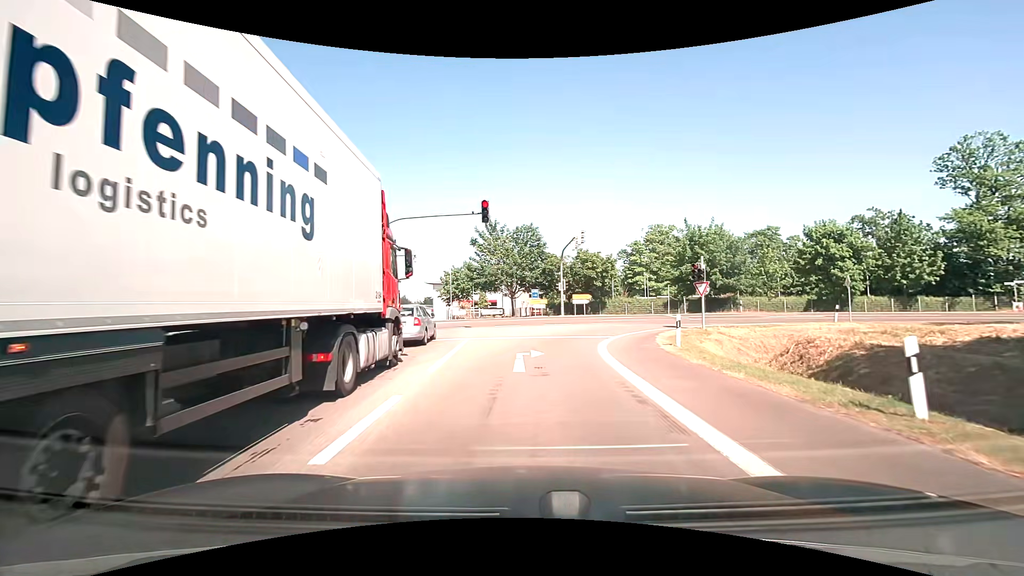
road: motorway_link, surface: asphalt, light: Day
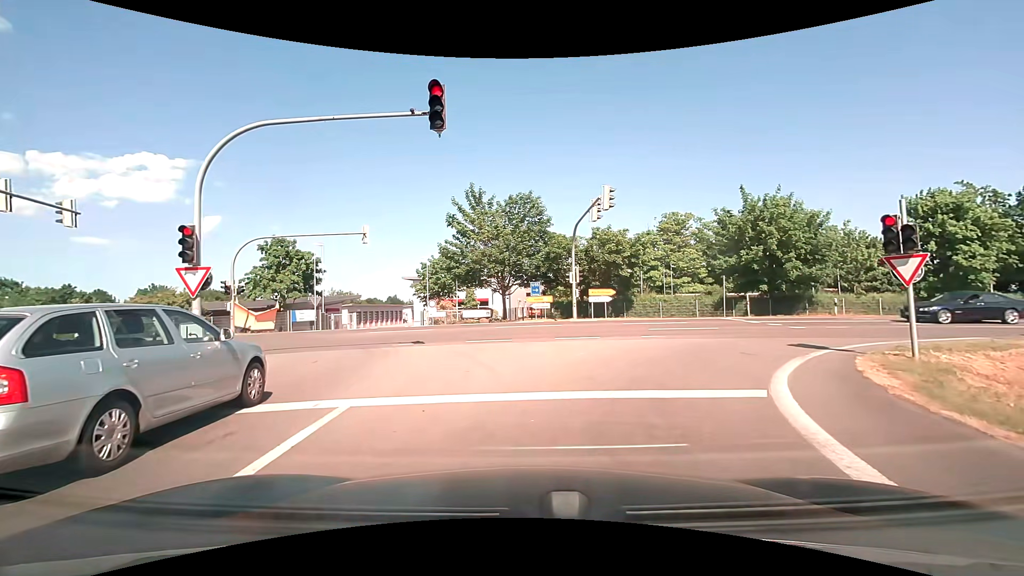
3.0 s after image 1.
(0.0, +13.2) m; 0°
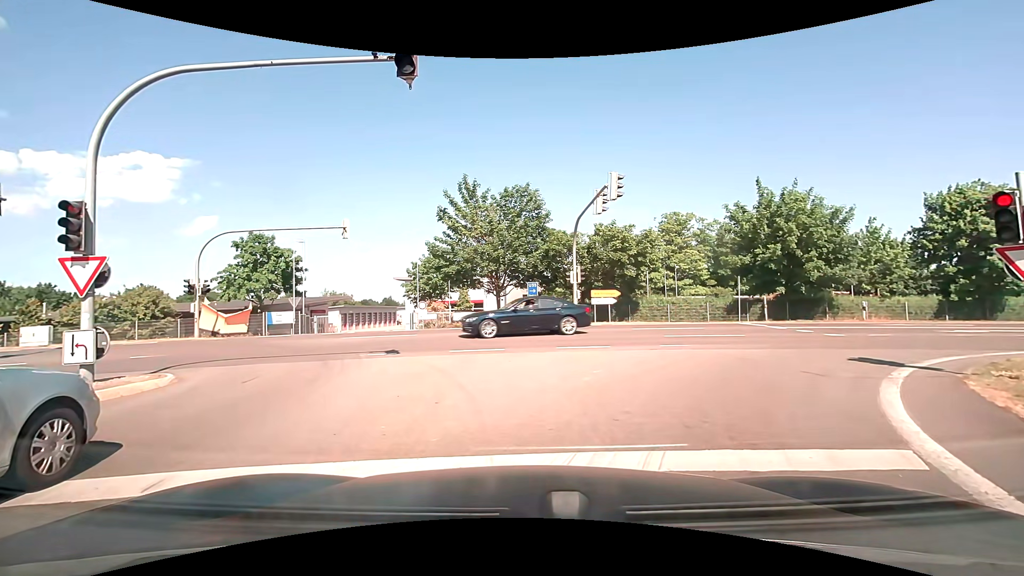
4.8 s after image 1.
(0.0, +2.7) m; +1°
(+1, +10) (+7, +17) (+17, +20) (+27, +21) (+37, +19) (+44, +13) (+46, +3) (+46, -7) (+46, -17) (+43, -25) m
